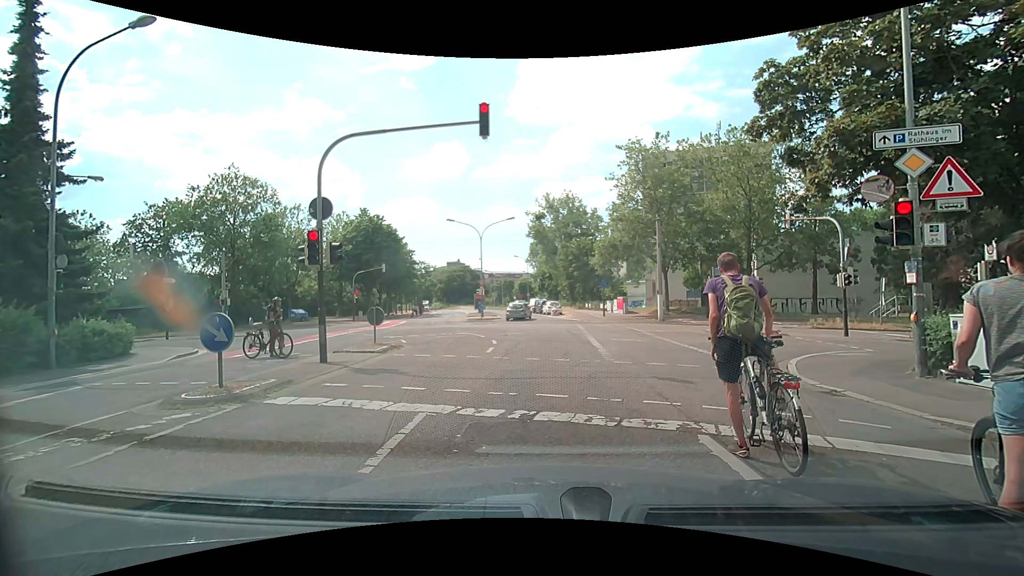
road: residential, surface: asphalt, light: Day
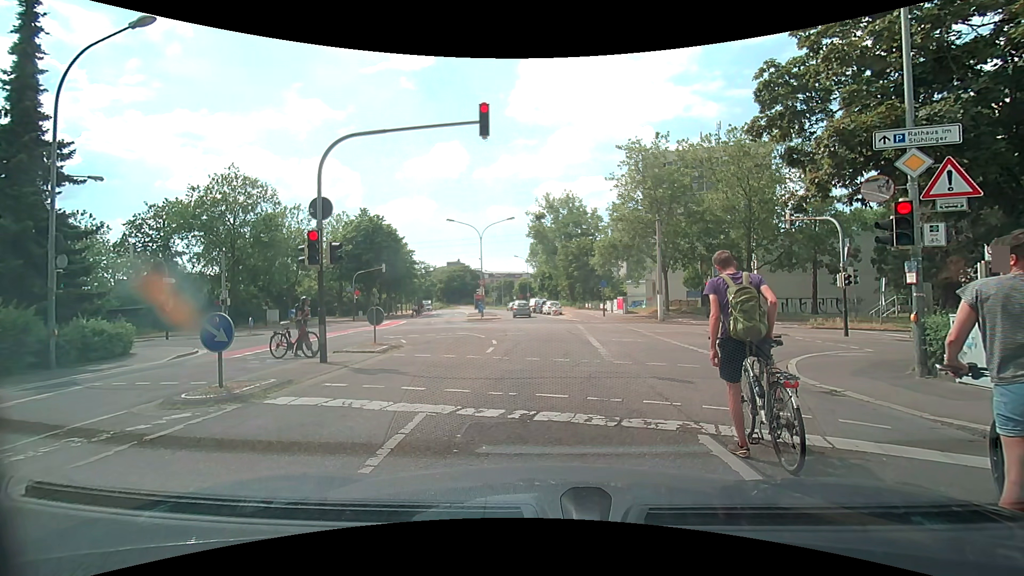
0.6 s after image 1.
(0.0, 0.0) m; 0°
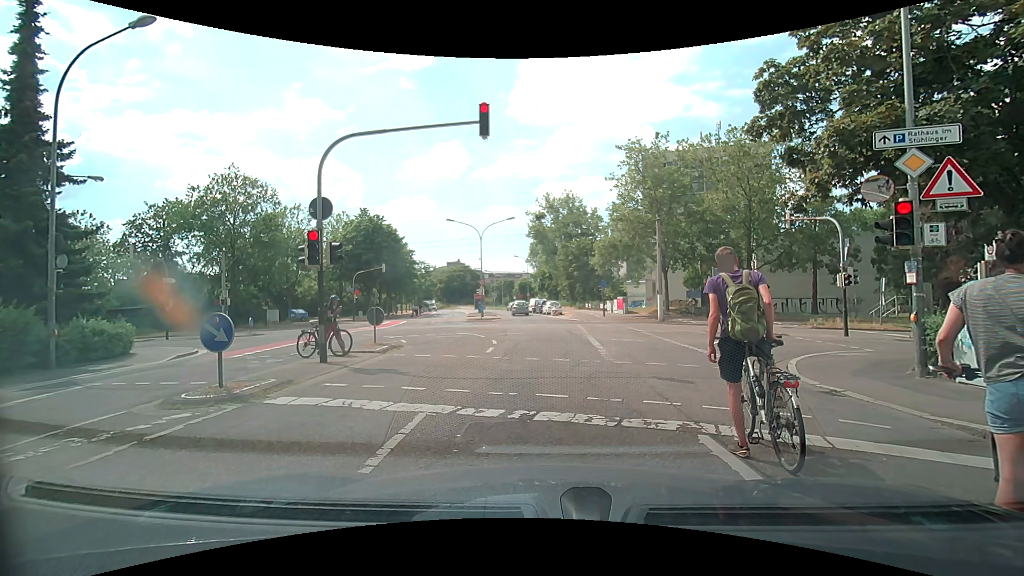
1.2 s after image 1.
(0.0, 0.0) m; 0°
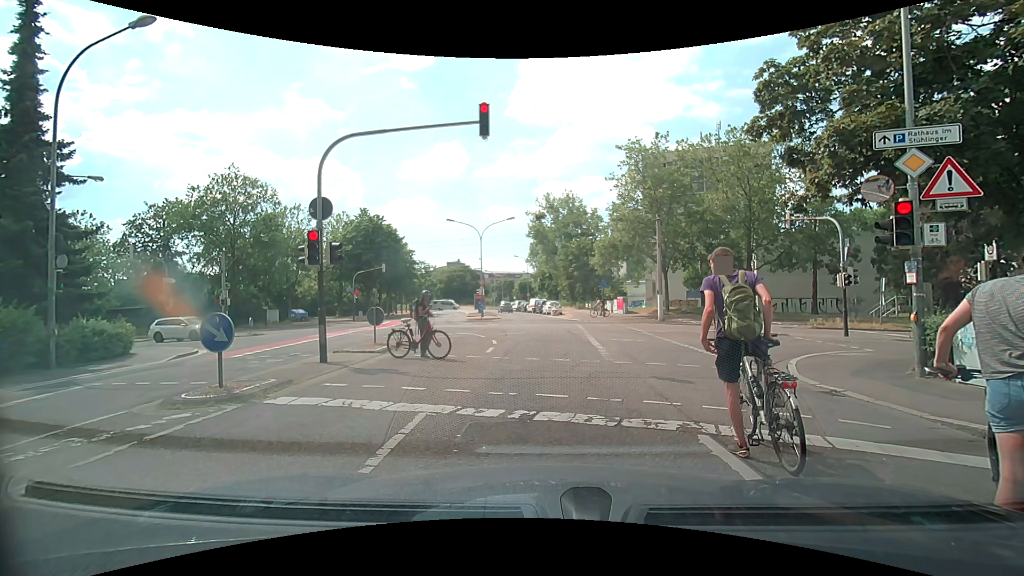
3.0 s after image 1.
(0.0, 0.0) m; 0°
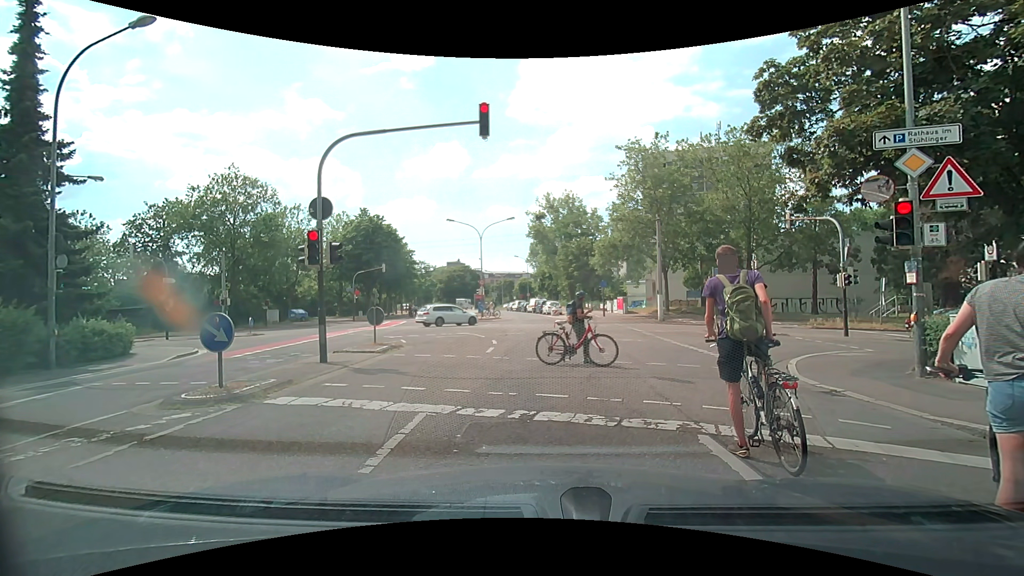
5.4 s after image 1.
(0.0, 0.0) m; 0°
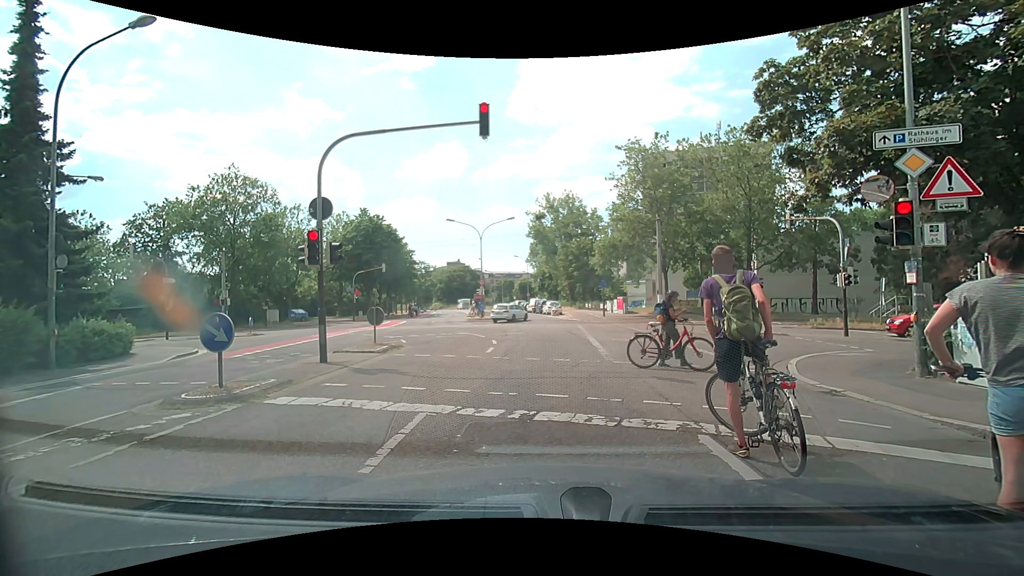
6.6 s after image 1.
(0.0, 0.0) m; 0°
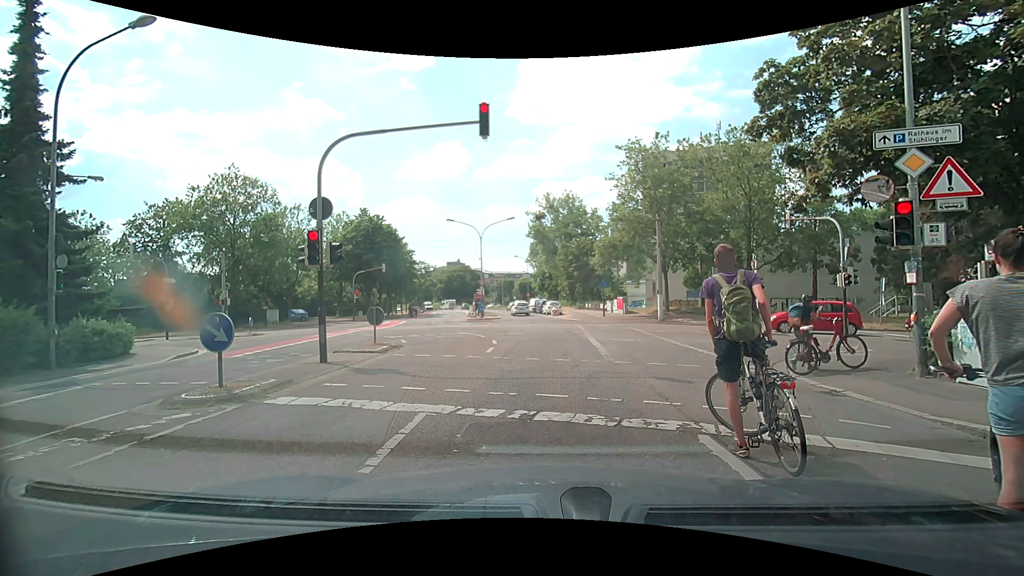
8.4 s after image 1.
(0.0, 0.0) m; 0°
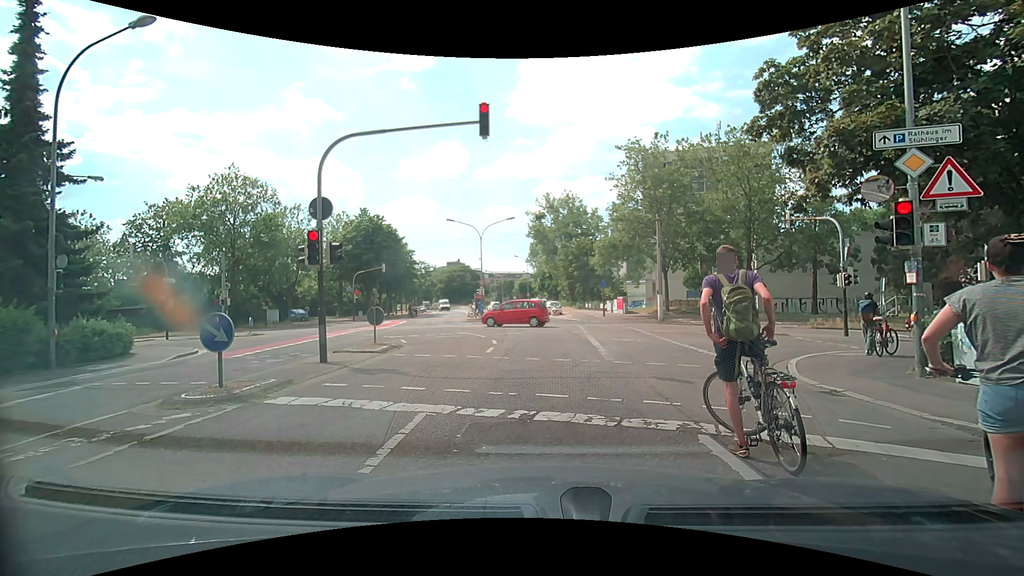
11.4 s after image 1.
(0.0, 0.0) m; 0°
